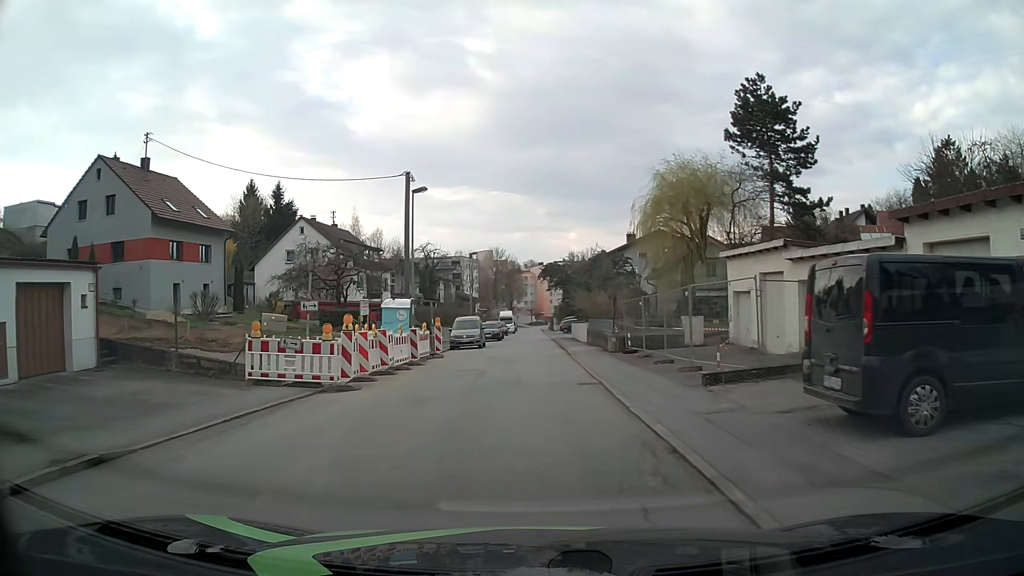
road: residential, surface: asphalt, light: Day
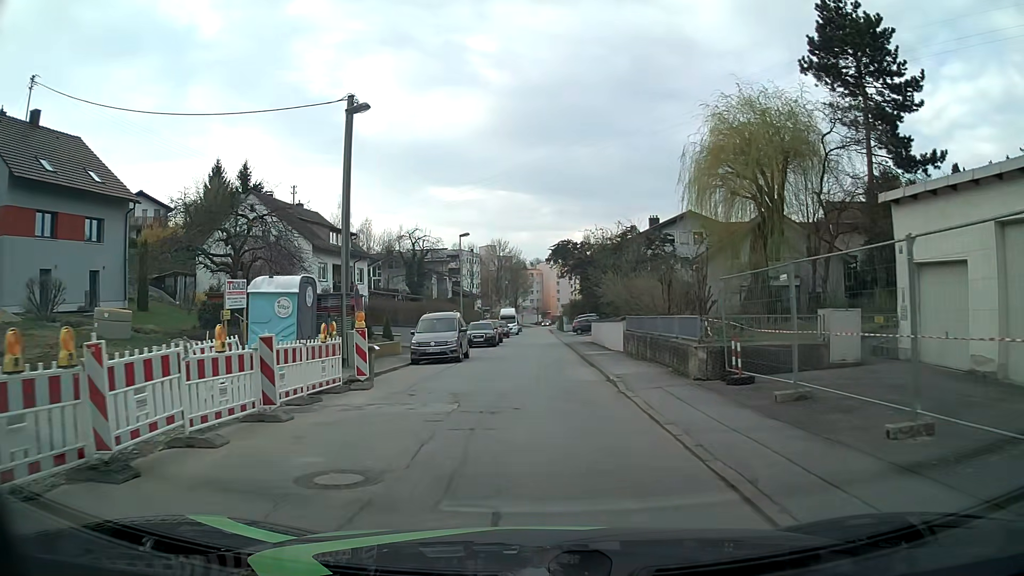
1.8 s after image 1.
(-0.1, +13.5) m; 0°
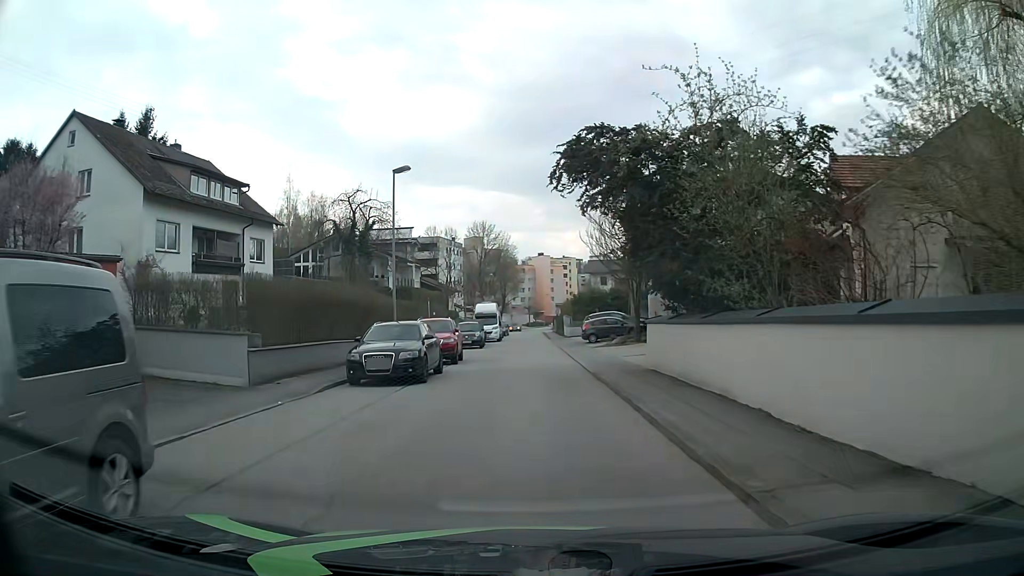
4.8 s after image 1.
(+0.1, +22.5) m; +1°
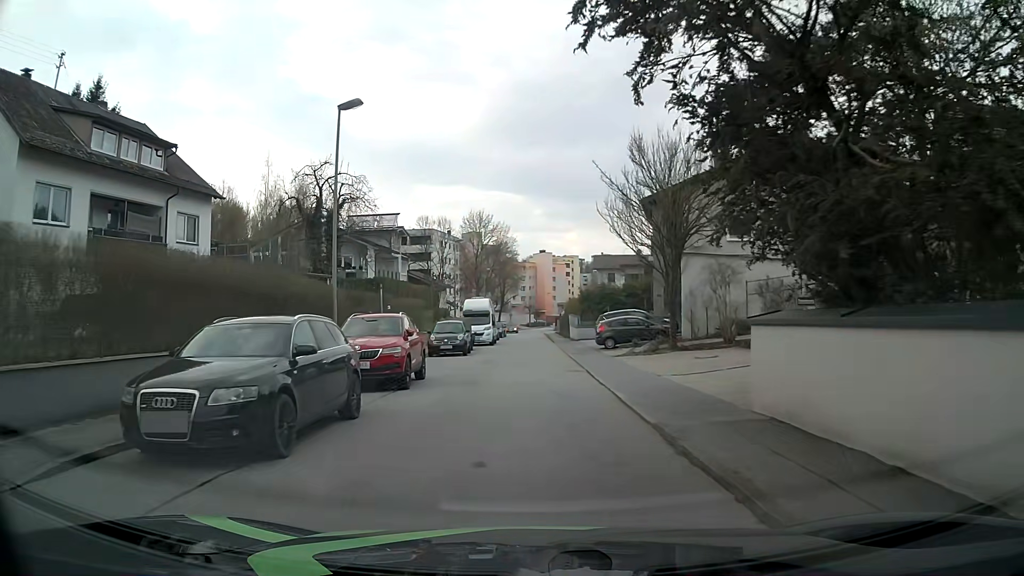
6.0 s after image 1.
(0.0, +9.0) m; -1°
(0, +10) (0, +20) (0, +30) (0, +40) (0, +50) (0, +60) (0, +70) (0, +80) (0, +90) (0, +100) m
